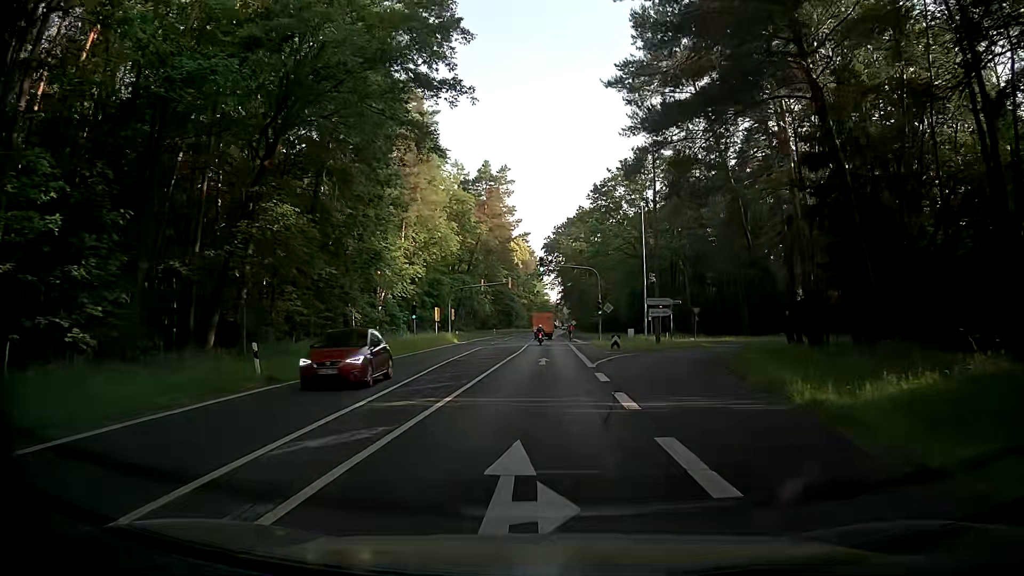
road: secondary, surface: asphalt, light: Day
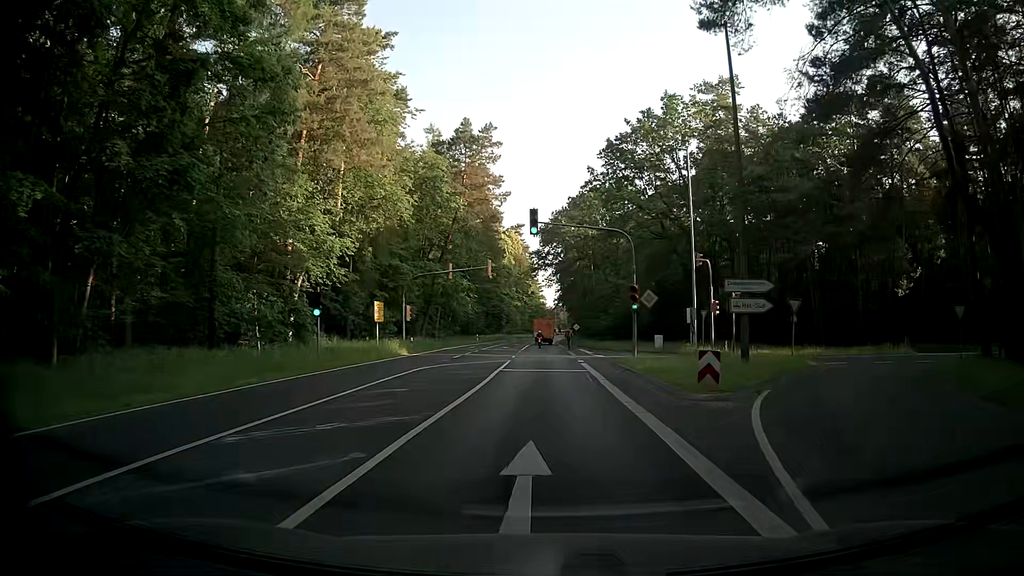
(0.0, +21.7) m; 0°
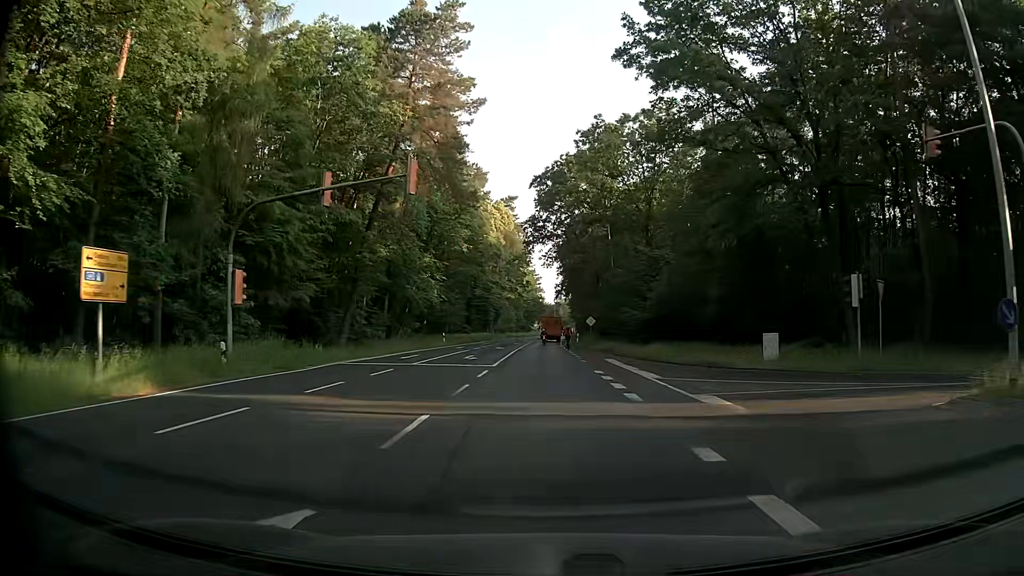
(+0.2, +28.8) m; 0°
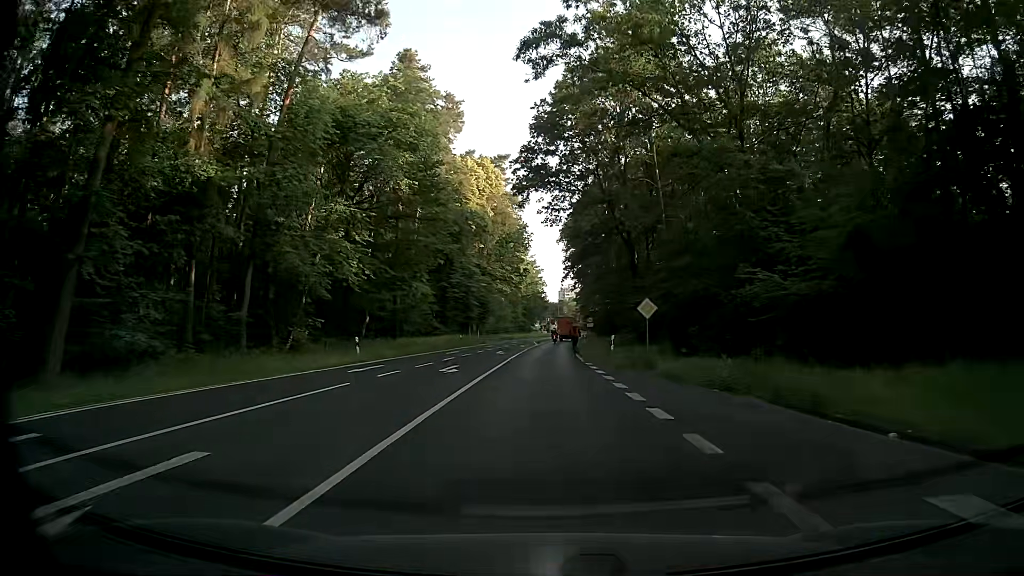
(0.0, +29.5) m; 0°
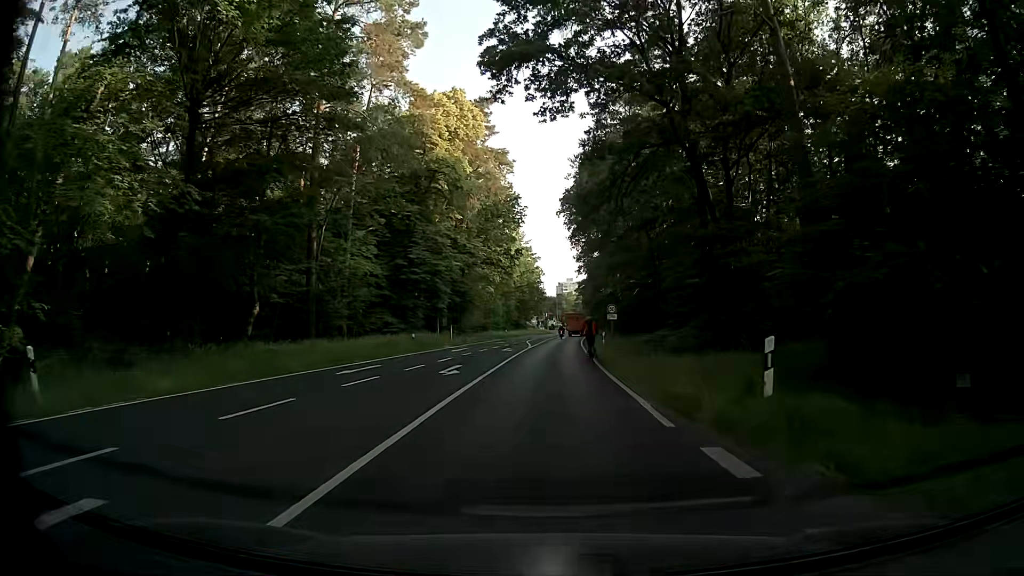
(+0.2, +22.4) m; 0°
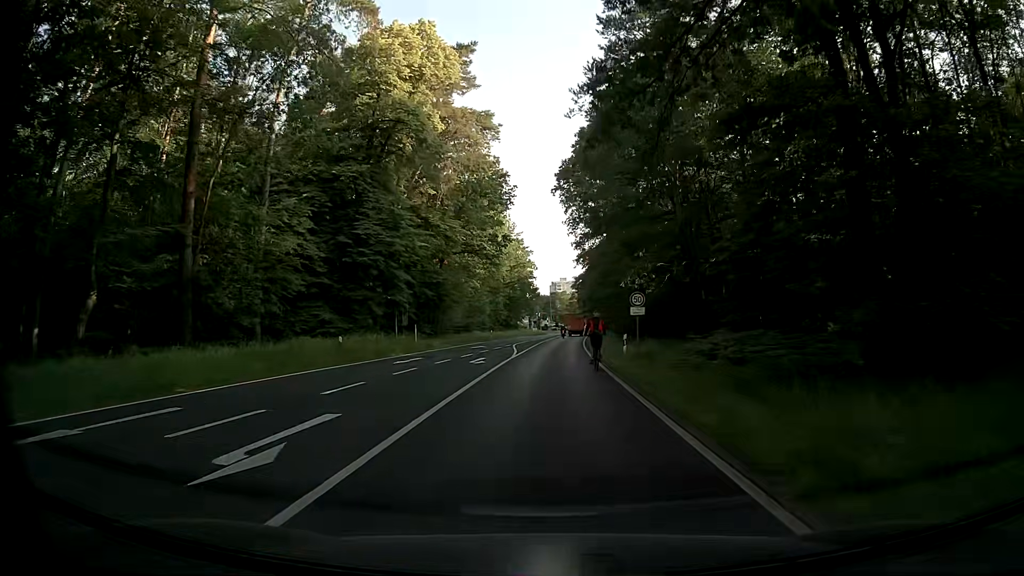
(+0.2, +14.0) m; 0°
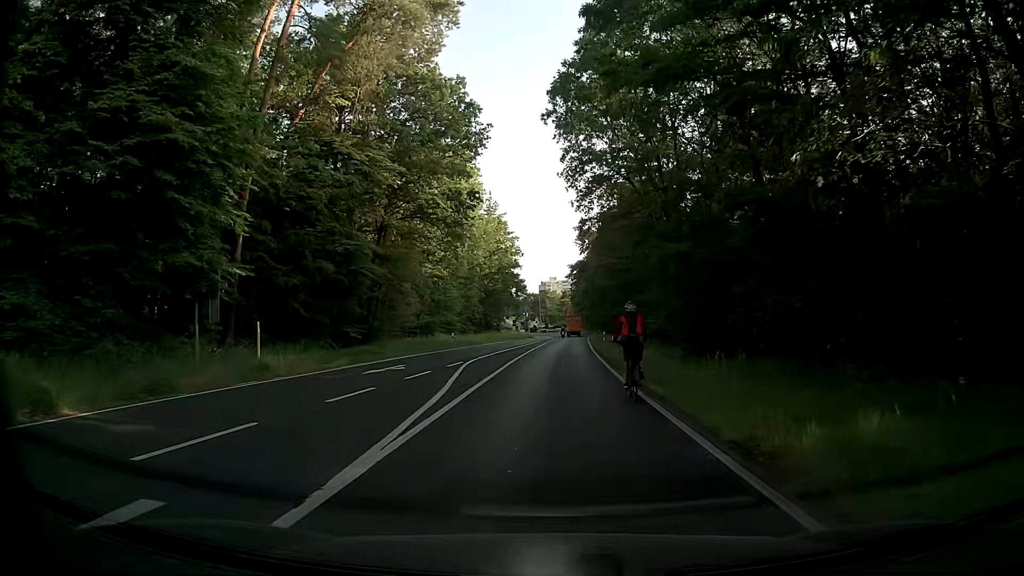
(+0.7, +25.2) m; +2°
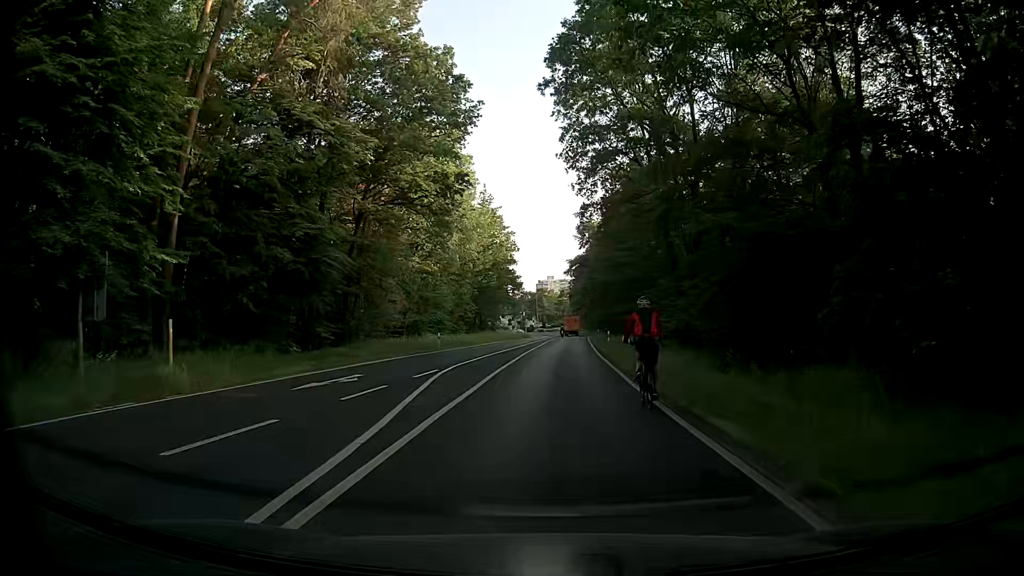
(+0.1, +5.7) m; 0°
(0, +10) (0, +20) (0, +30) (+1, +40) (+1, +50) (+2, +60) (+2, +70) (+2, +80) (+2, +90) (+3, +100) m
